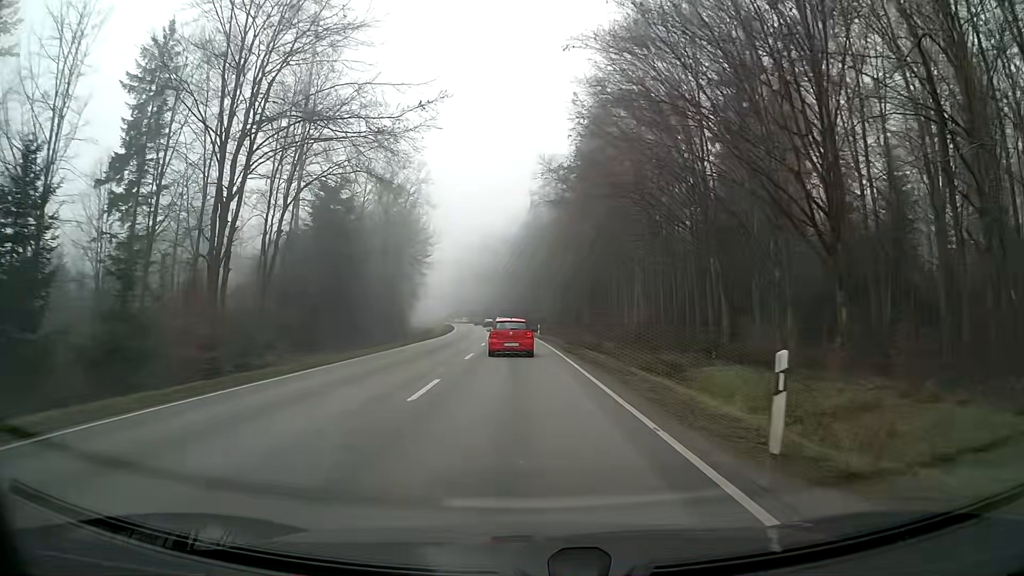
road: secondary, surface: asphalt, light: Day
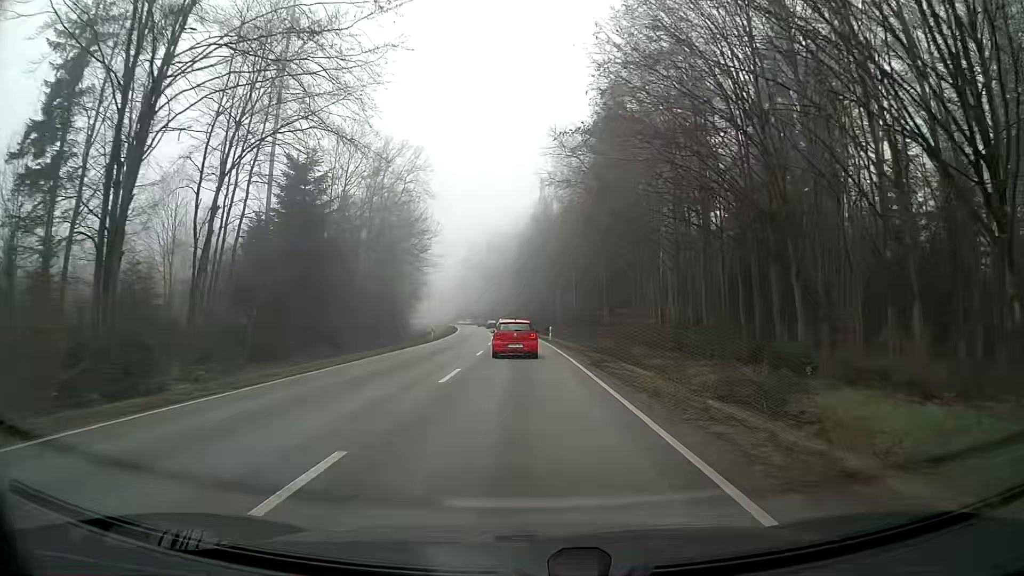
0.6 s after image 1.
(-0.1, +8.4) m; -1°
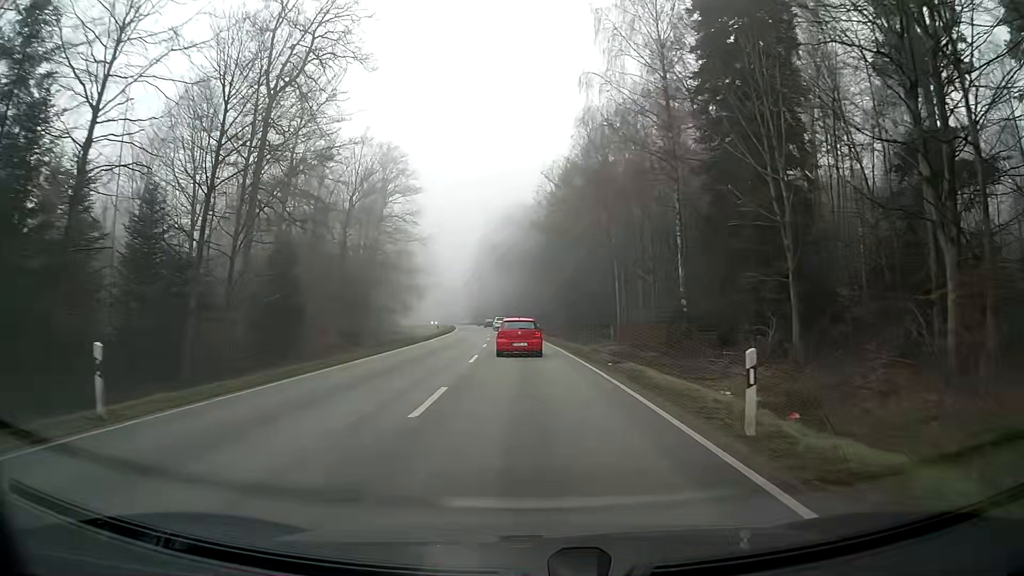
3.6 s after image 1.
(-0.9, +41.7) m; -2°
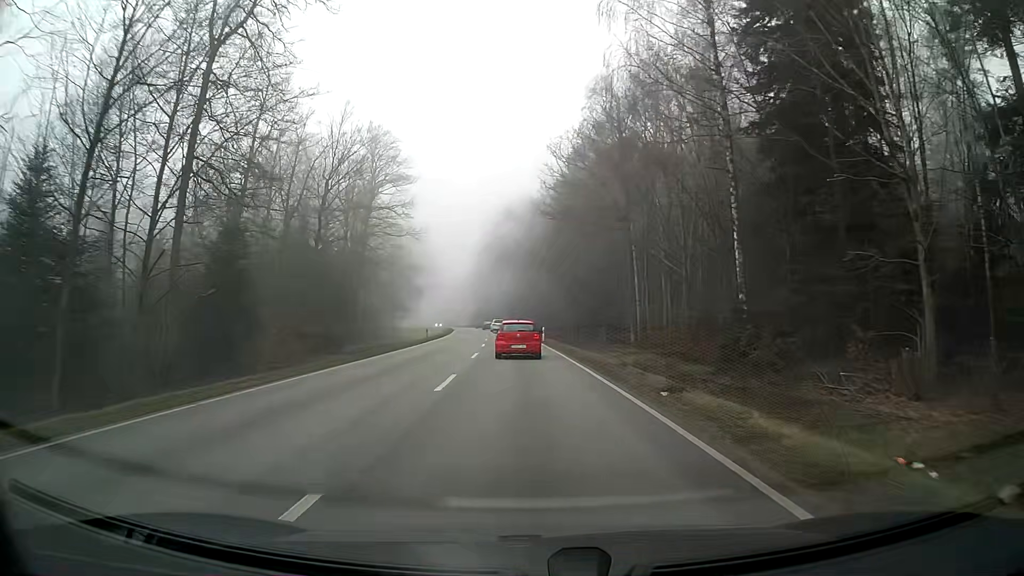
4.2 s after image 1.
(-0.1, +8.3) m; -1°
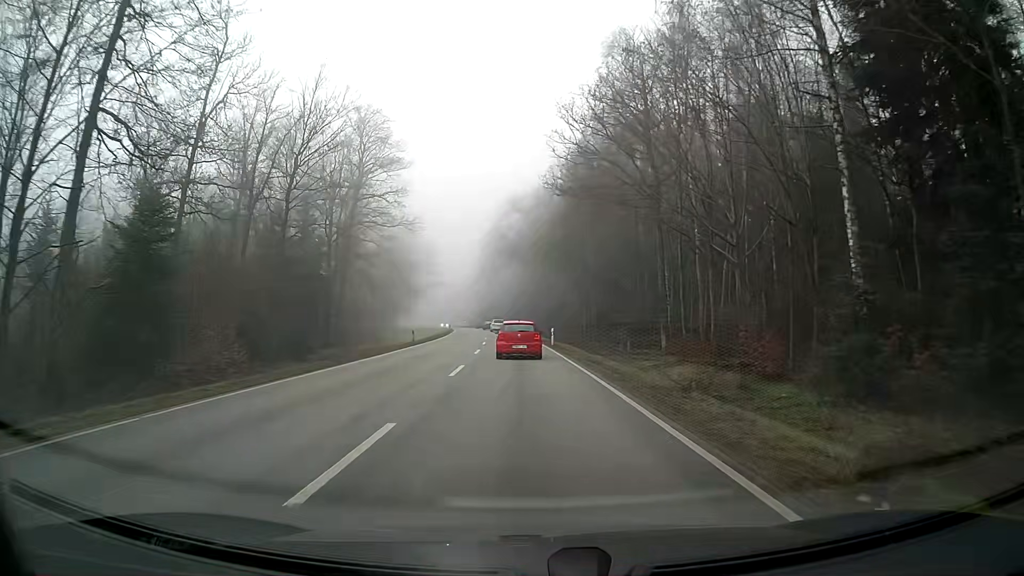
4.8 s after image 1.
(-0.1, +8.3) m; -1°
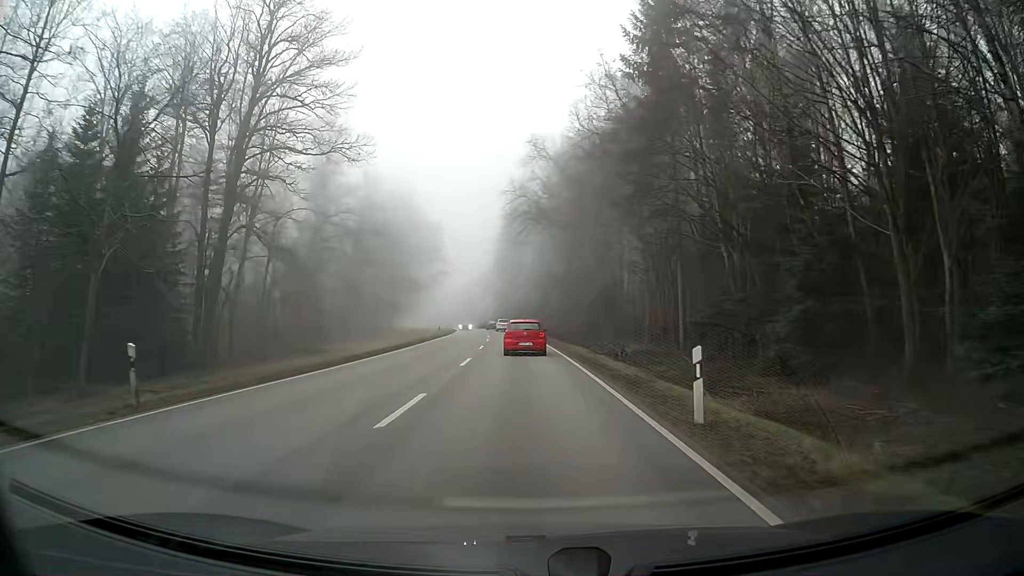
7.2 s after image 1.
(-0.4, +32.4) m; -2°
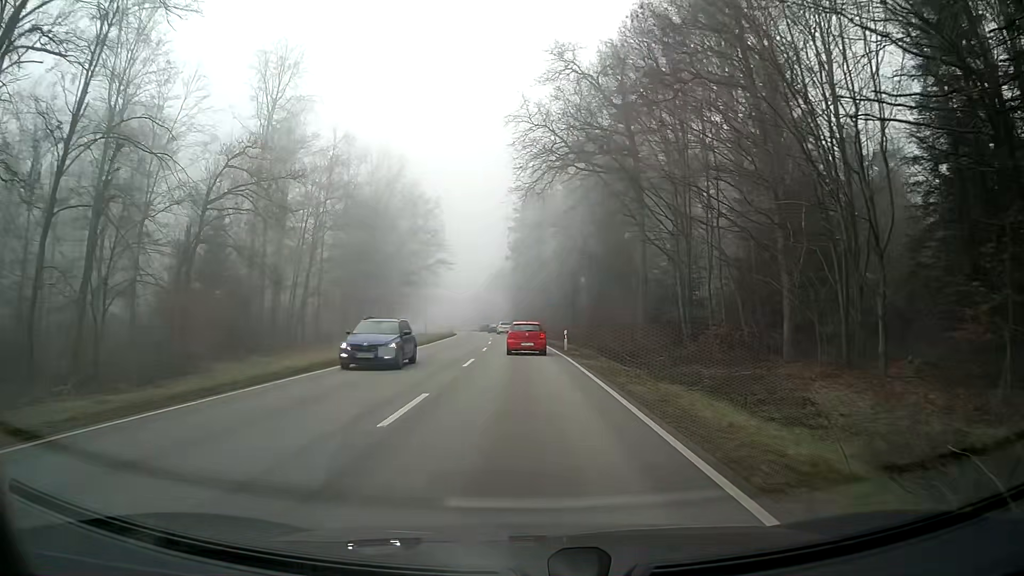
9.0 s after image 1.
(-0.3, +23.9) m; -1°
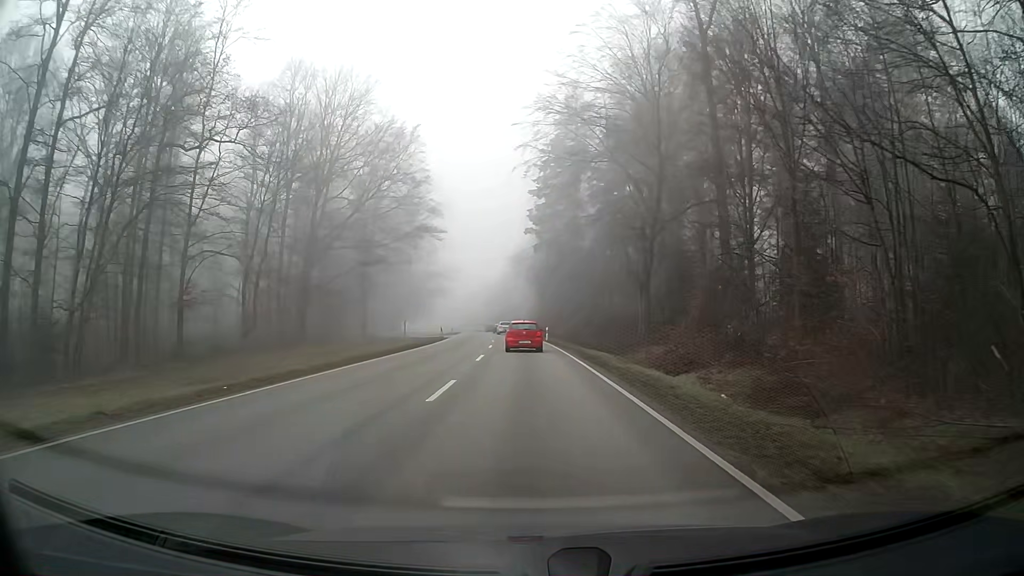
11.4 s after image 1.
(-0.7, +33.4) m; -2°
